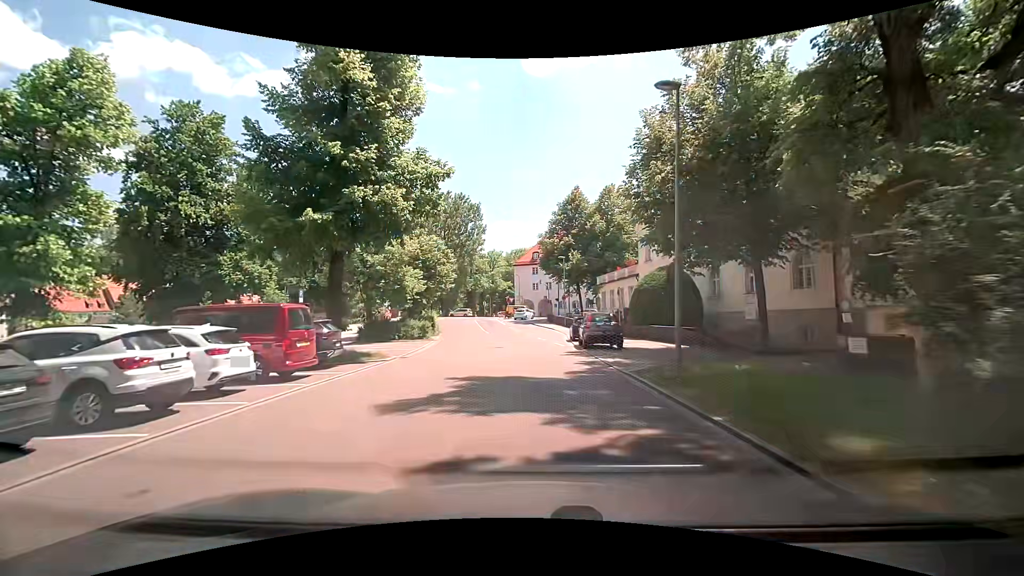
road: residential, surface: asphalt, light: Day
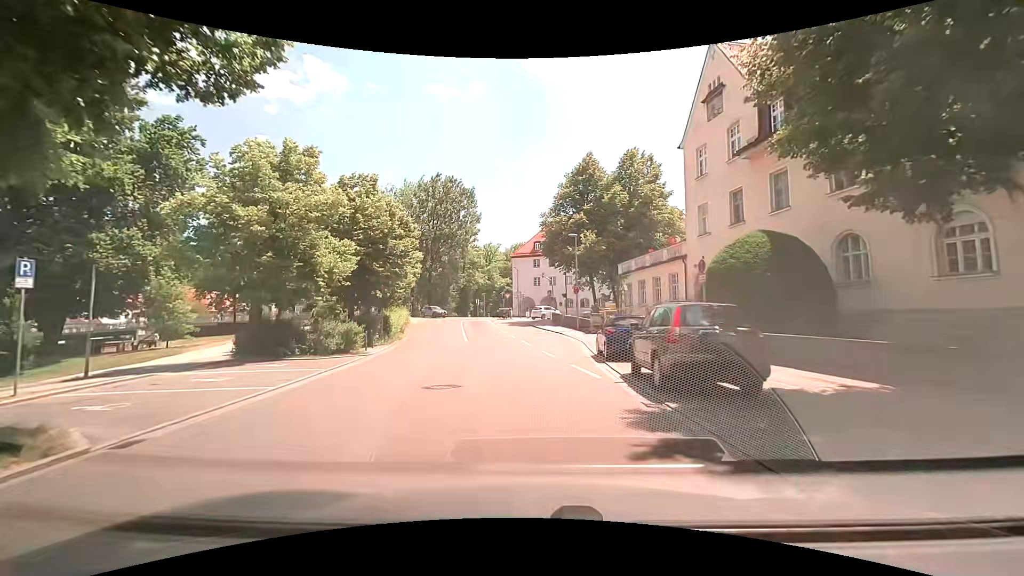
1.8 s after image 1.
(-0.2, +14.0) m; 0°
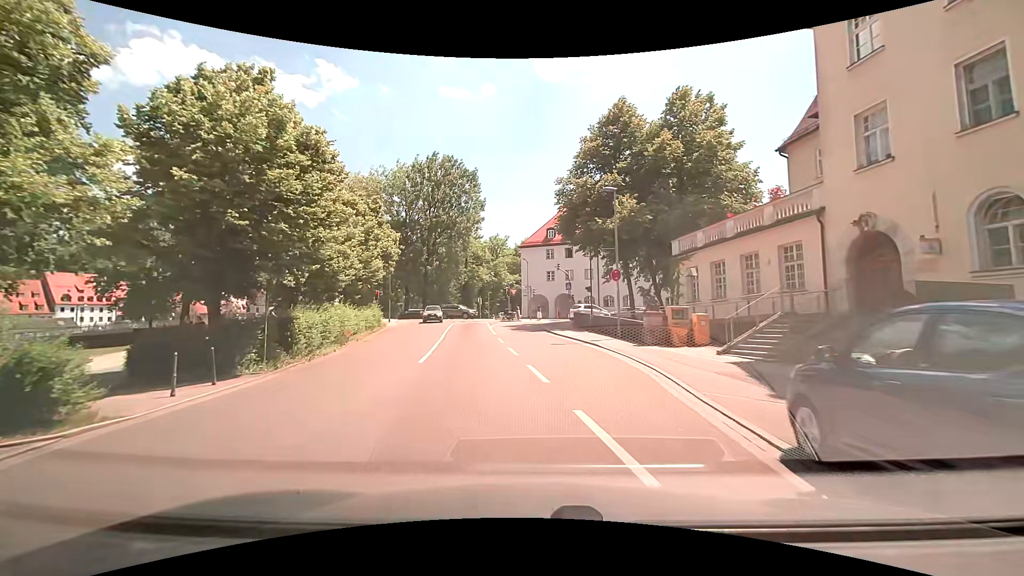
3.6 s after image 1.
(-0.3, +13.6) m; -2°
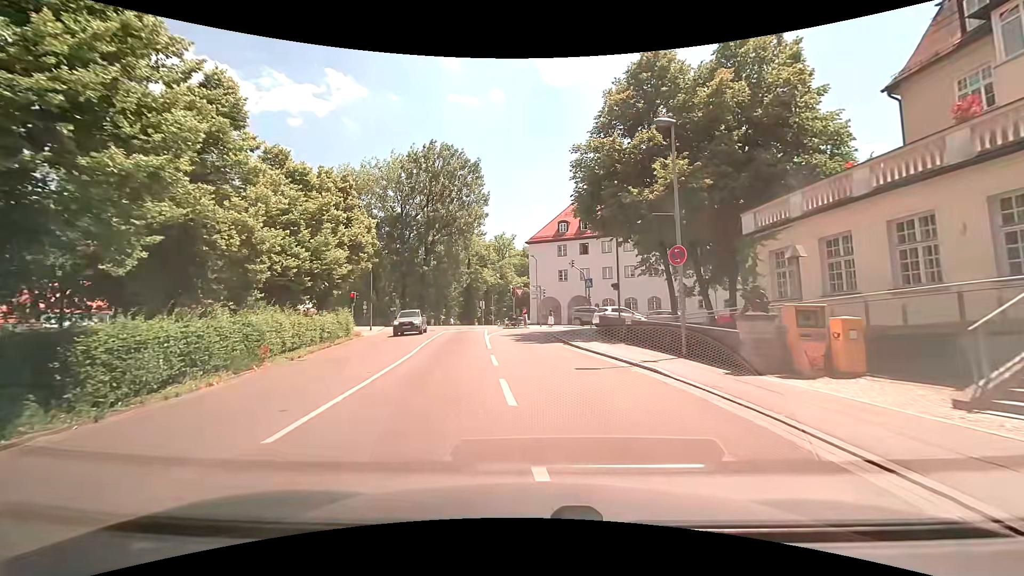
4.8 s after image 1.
(-0.2, +8.7) m; -2°
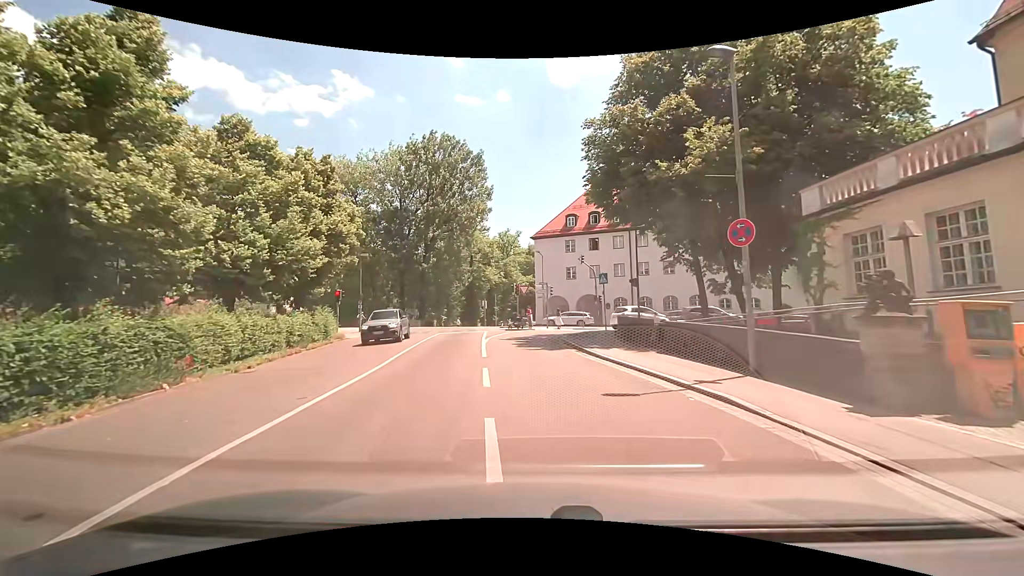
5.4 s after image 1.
(0.0, +4.0) m; 0°
